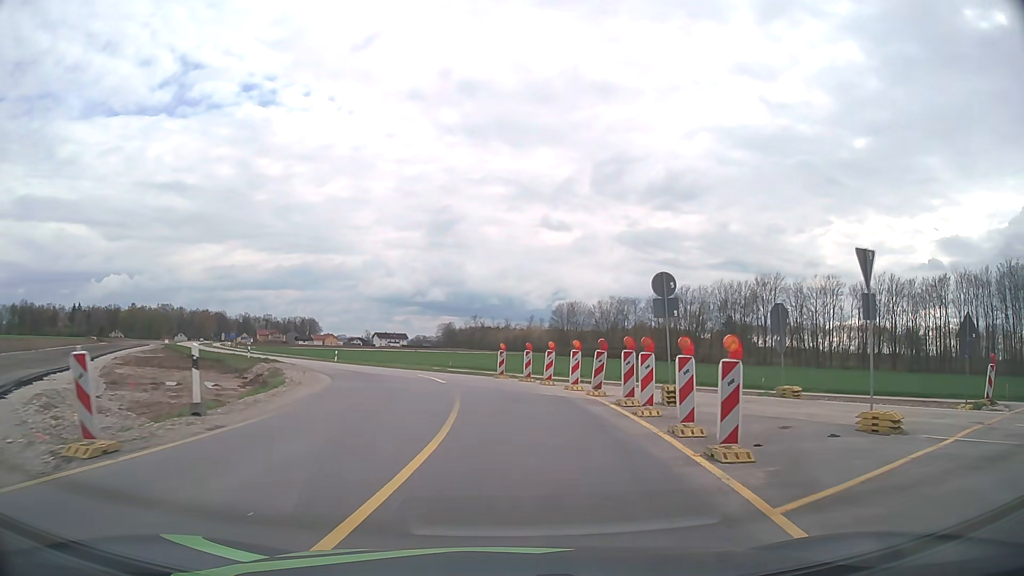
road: tertiary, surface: asphalt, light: Day
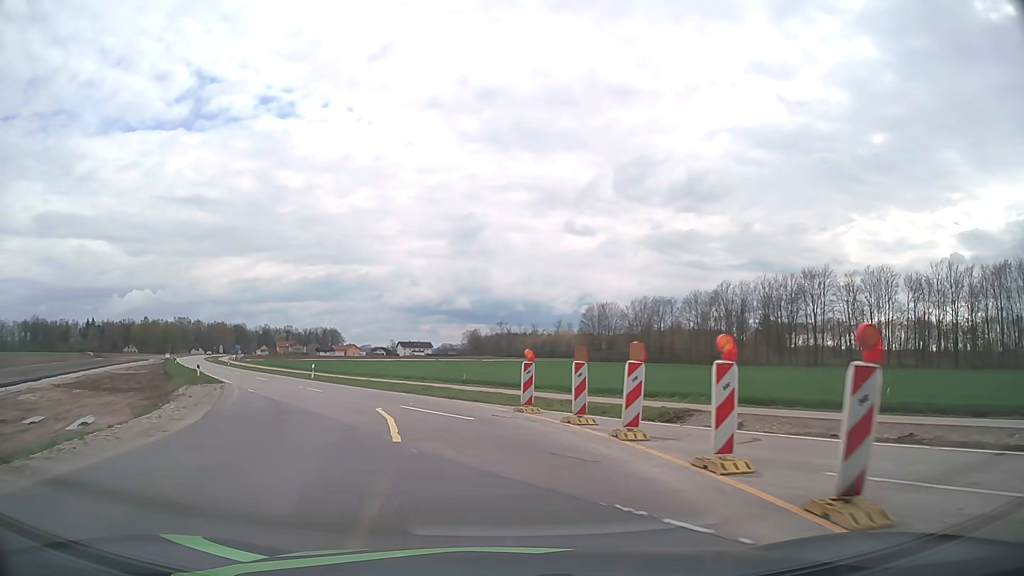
(+0.1, +13.1) m; -1°
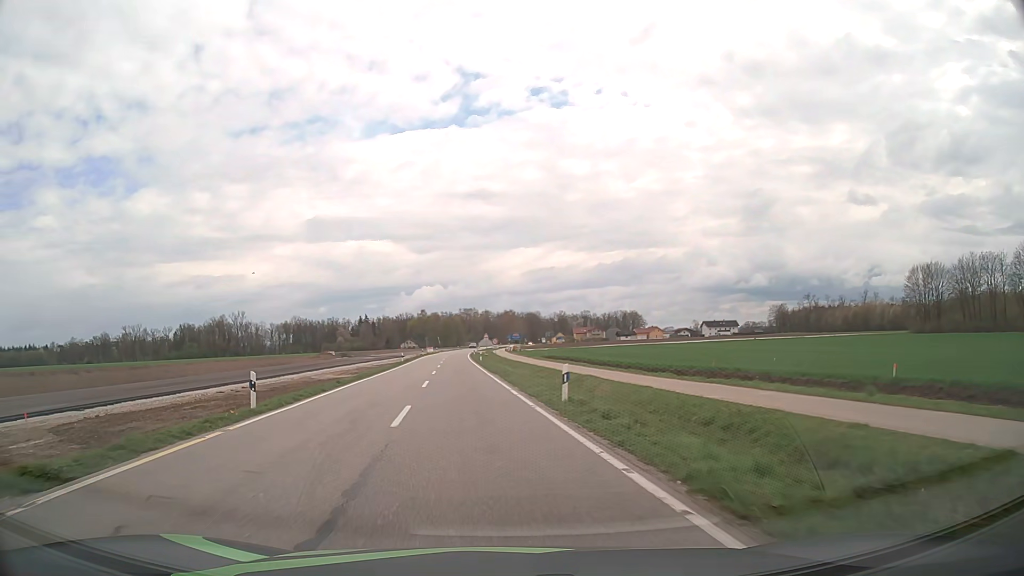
(-6.0, +25.9) m; -26°
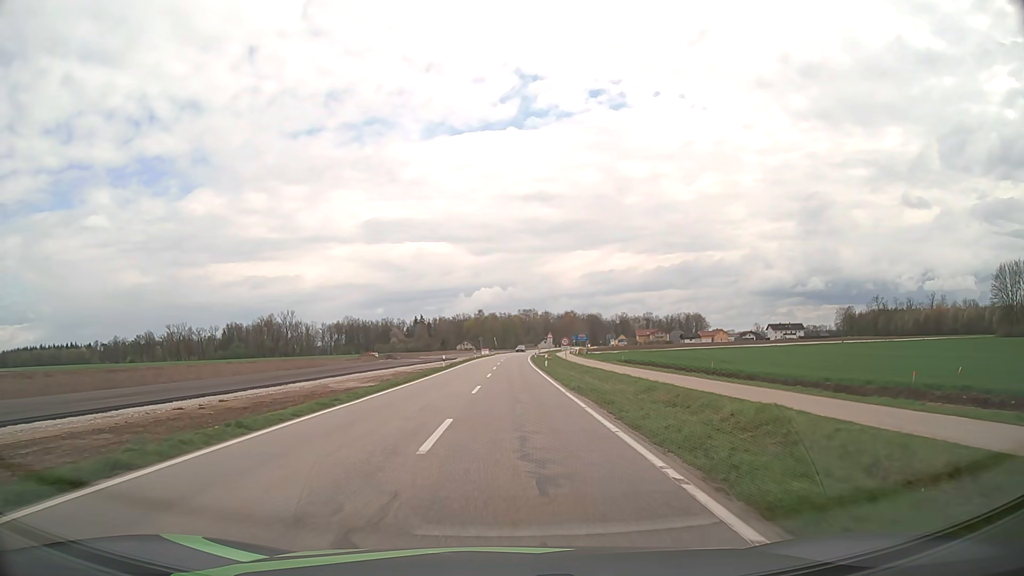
(-1.1, +15.1) m; -6°
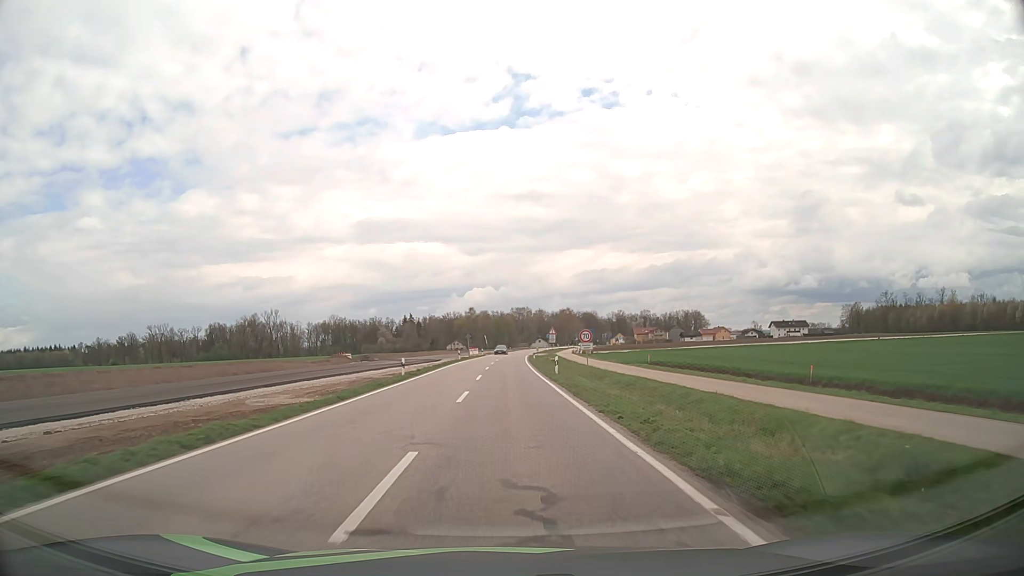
(+0.1, +16.5) m; +1°
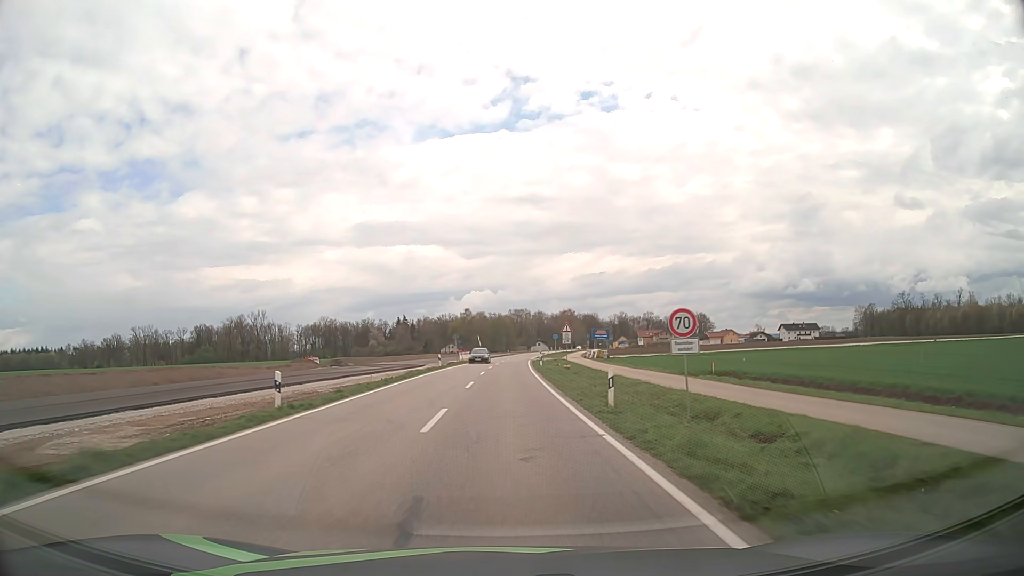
(0.0, +18.2) m; 0°
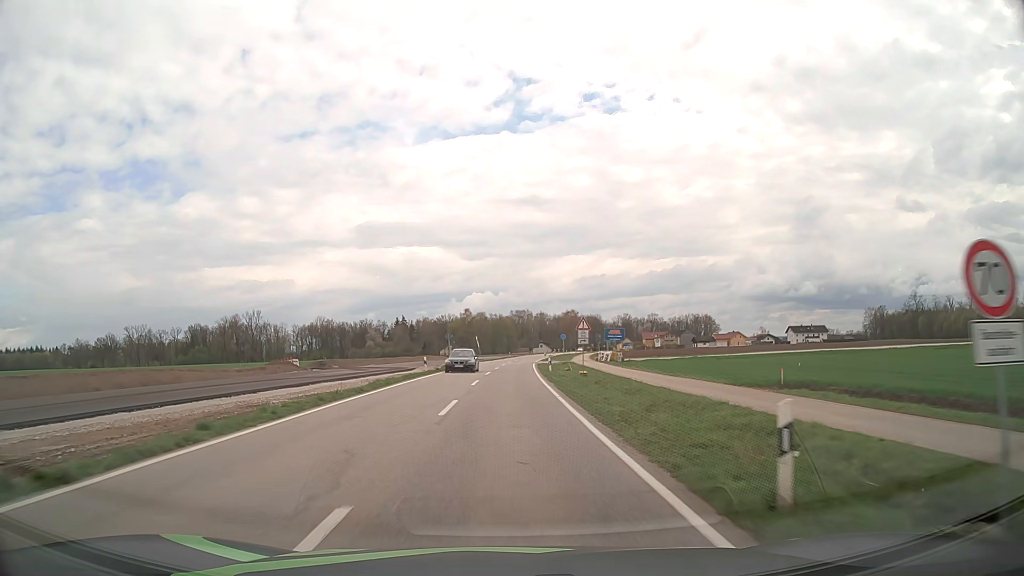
(0.0, +9.7) m; 0°
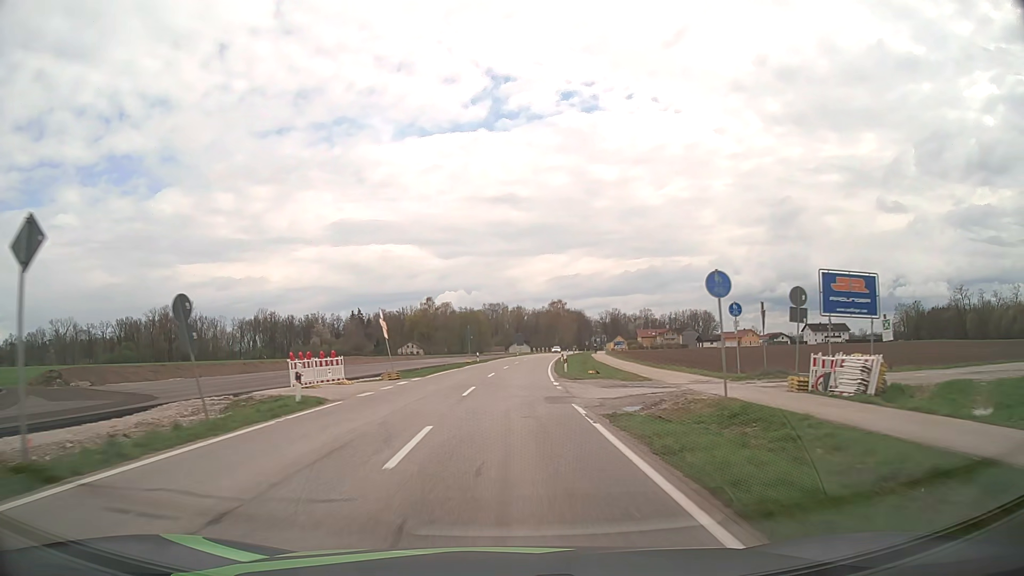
(+0.5, +54.2) m; +2°
(0, +10) (0, +20) (+1, +30) (+1, +40) (+2, +50) (+2, +60) (+3, +70) (+4, +80) (+6, +90) (+7, +100) m
